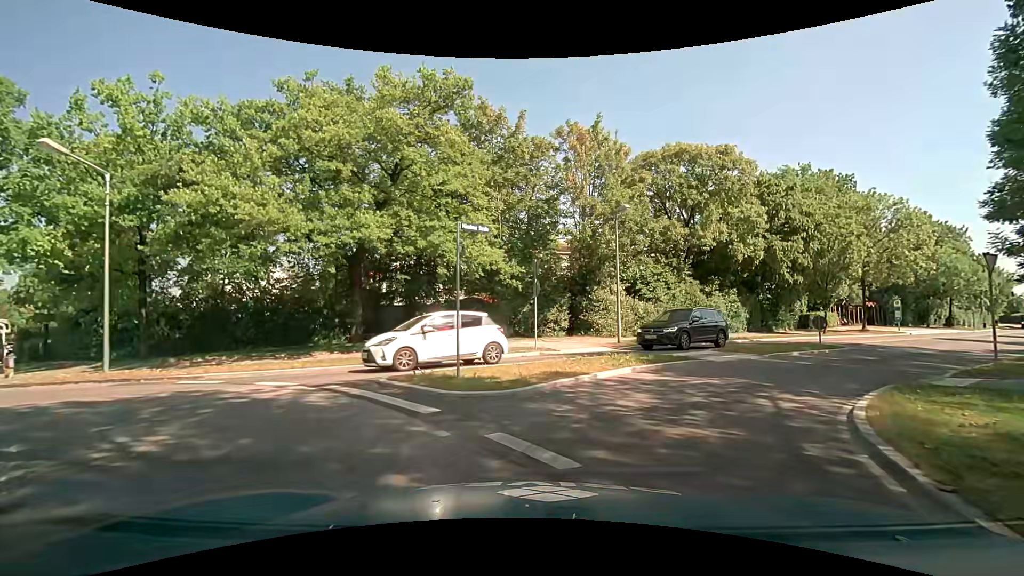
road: tertiary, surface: asphalt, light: Day
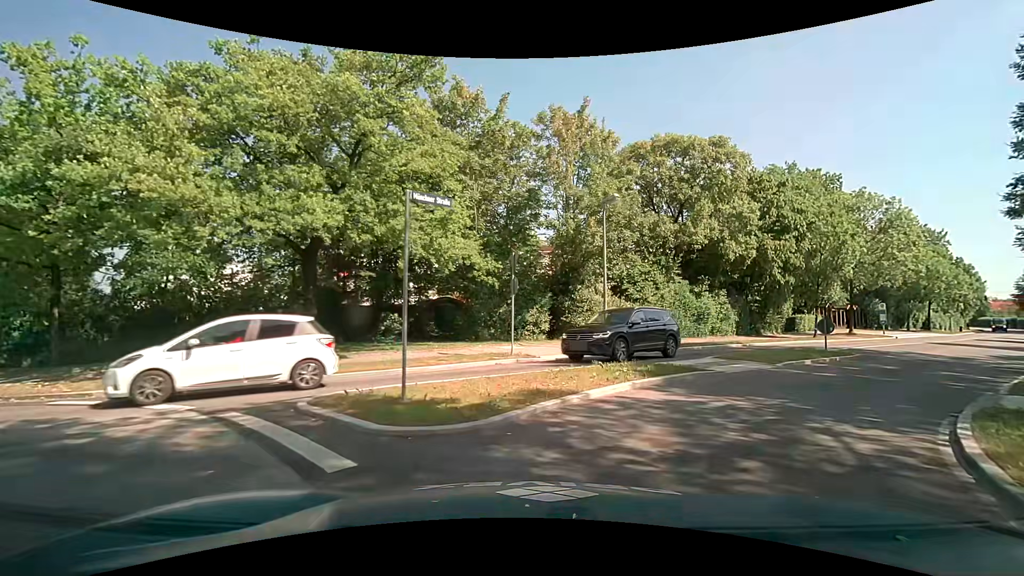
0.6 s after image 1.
(0.0, +2.5) m; 0°
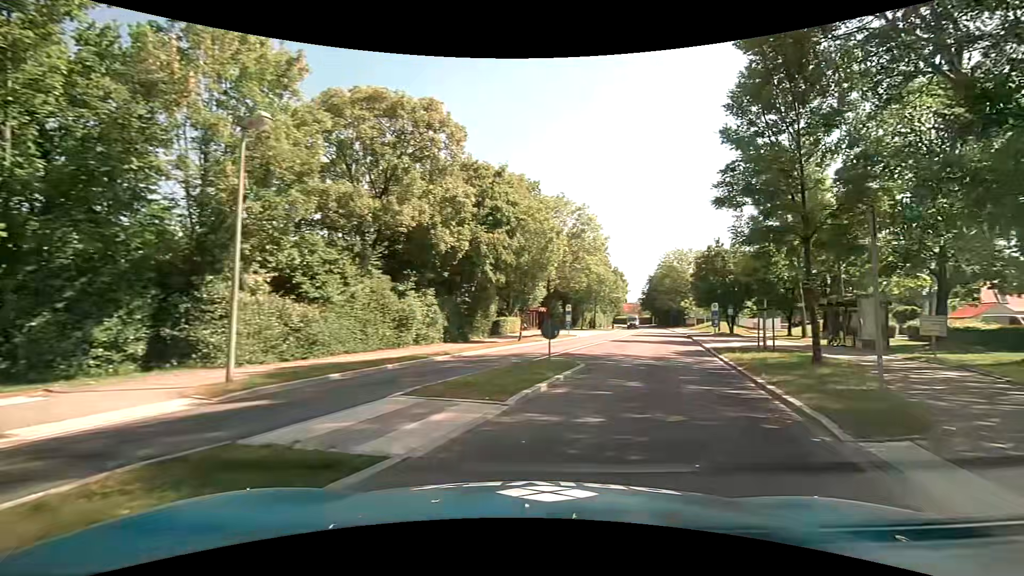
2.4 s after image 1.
(+2.0, +7.7) m; +33°
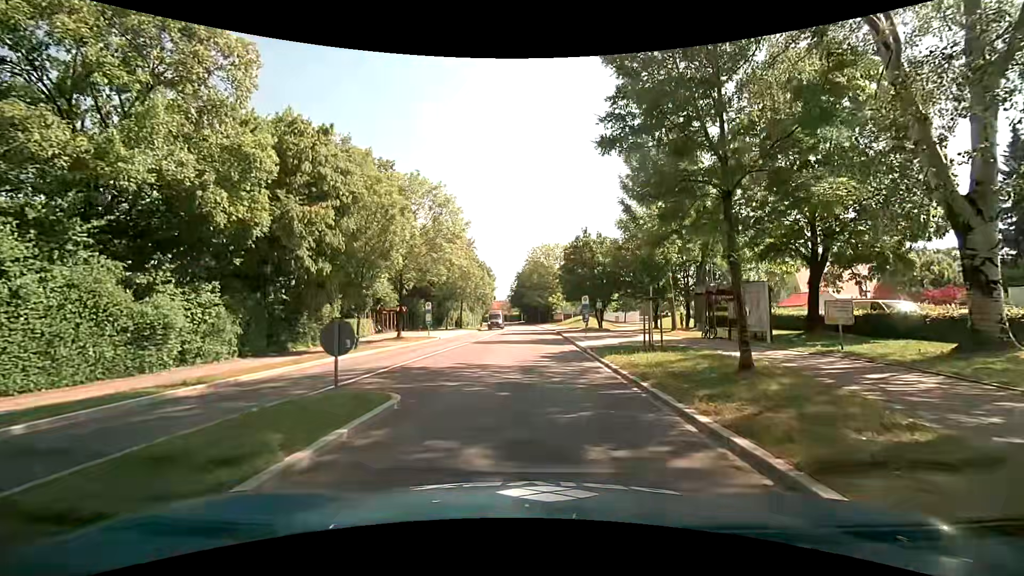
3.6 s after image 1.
(+1.0, +6.4) m; +15°
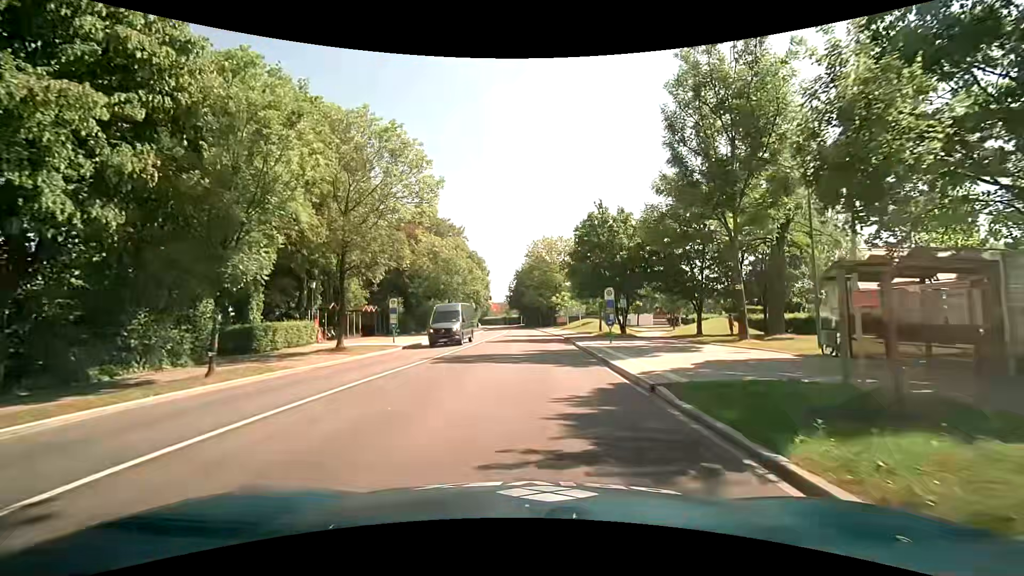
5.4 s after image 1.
(-0.1, +12.0) m; 0°
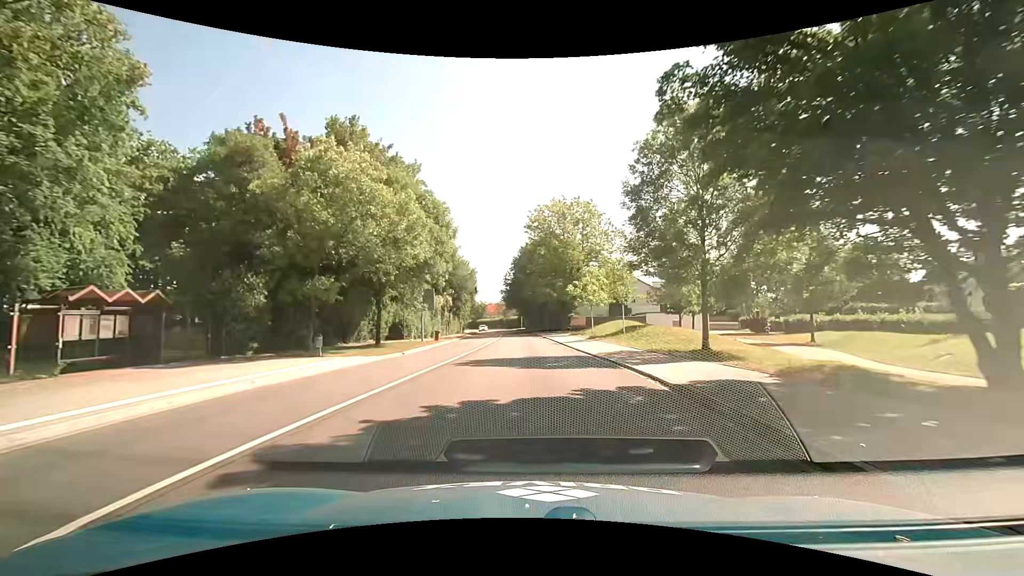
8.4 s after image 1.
(-0.5, +29.6) m; -2°
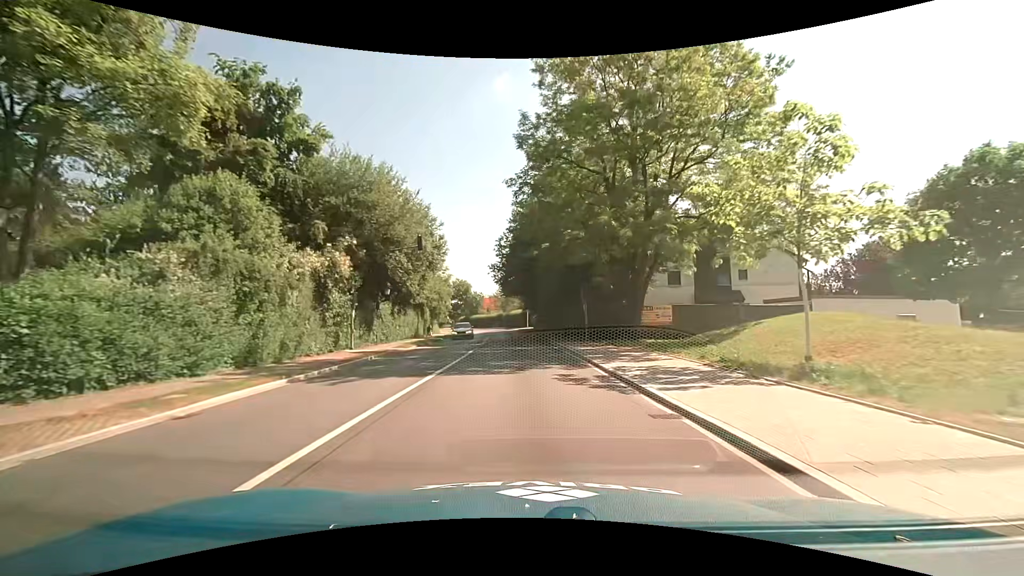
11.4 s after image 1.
(-0.2, +37.8) m; -1°
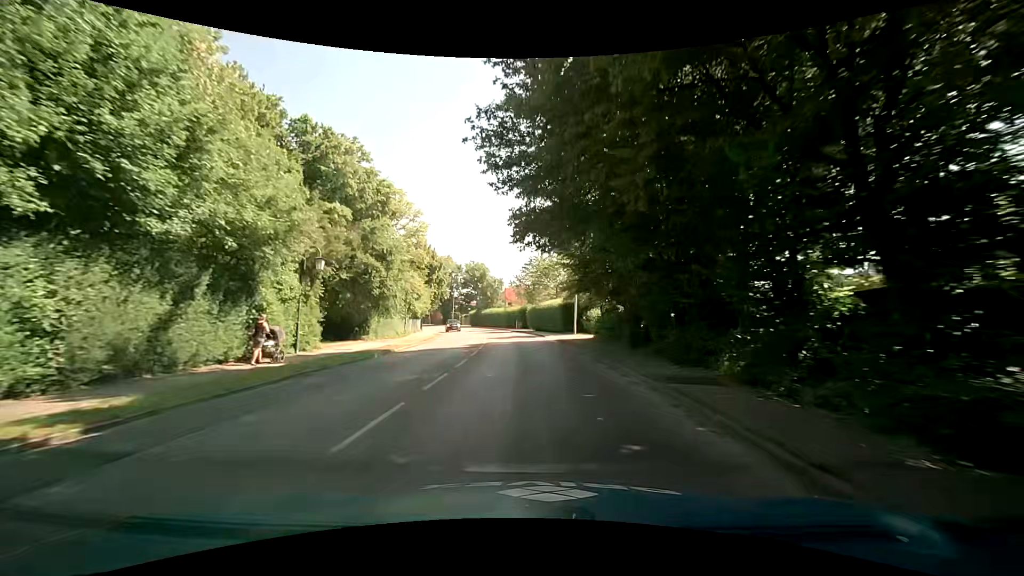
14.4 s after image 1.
(-1.2, +39.9) m; -4°
(0, +10) (0, +20) (-1, +30) (-1, +40) (-3, +50) (-4, +60) (-6, +70) (-8, +79) (-11, +89) (-15, +98) m
